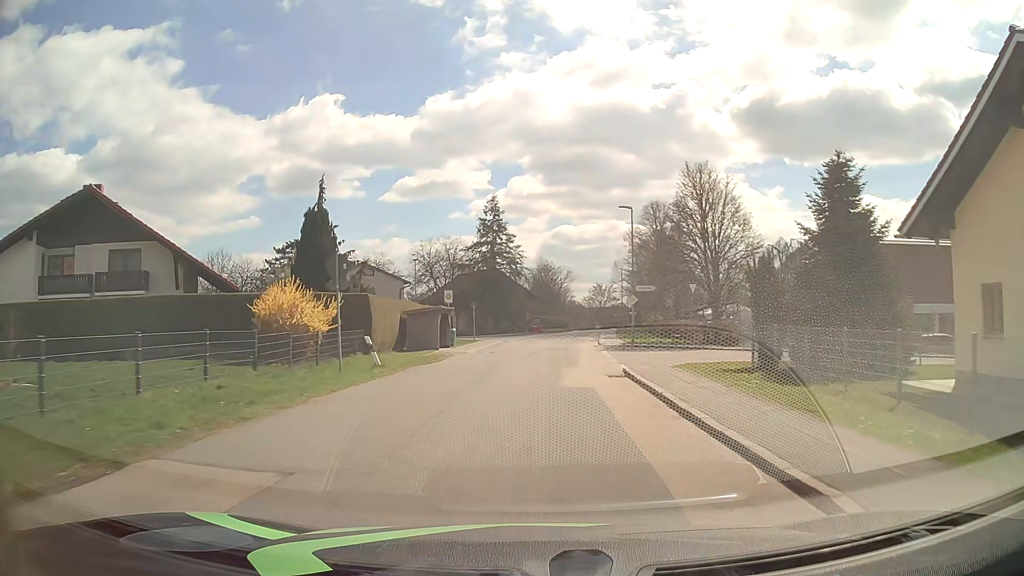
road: residential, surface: asphalt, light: Day
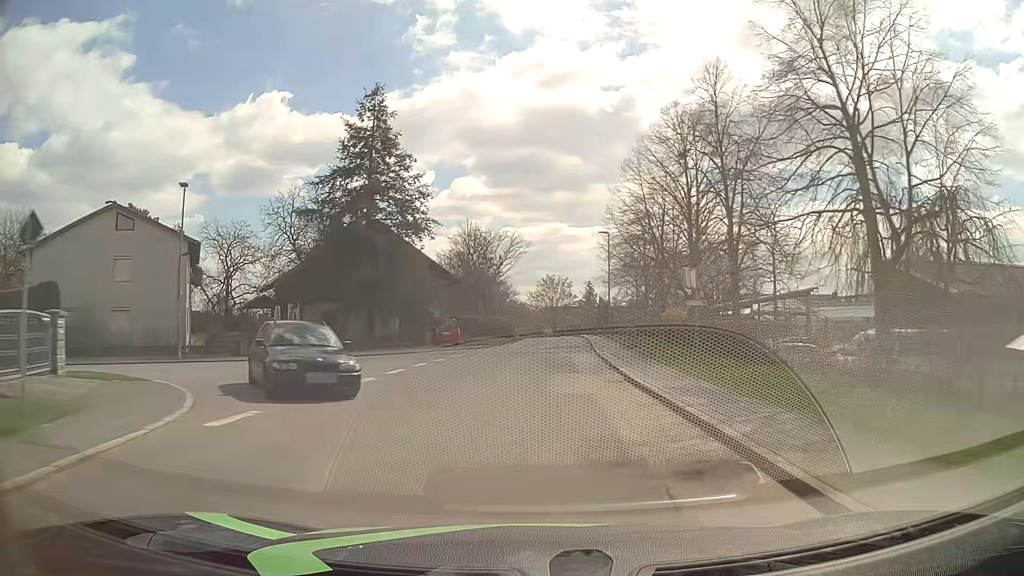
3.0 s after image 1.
(+1.5, +39.0) m; +5°
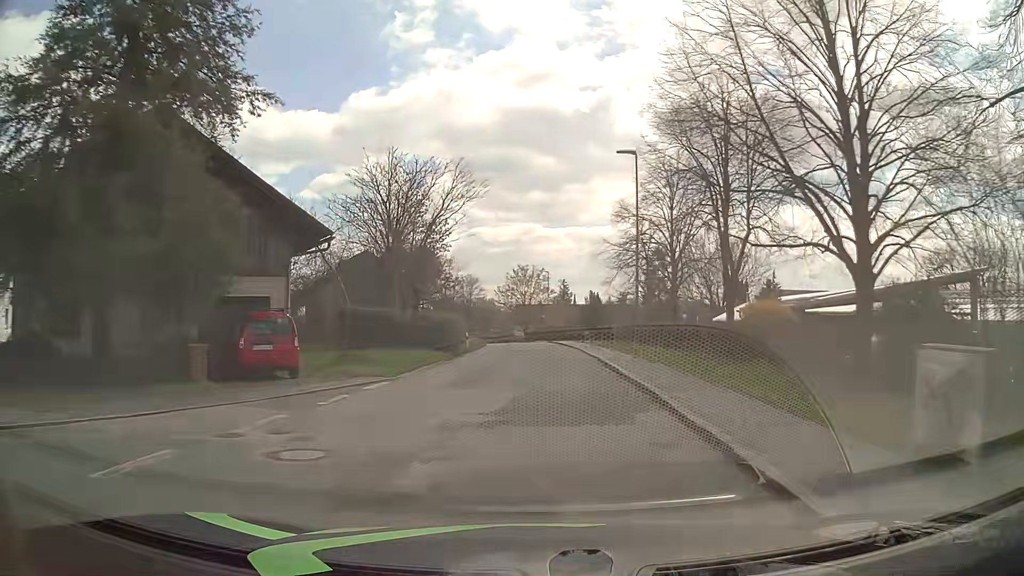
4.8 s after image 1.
(+0.5, +24.3) m; +2°
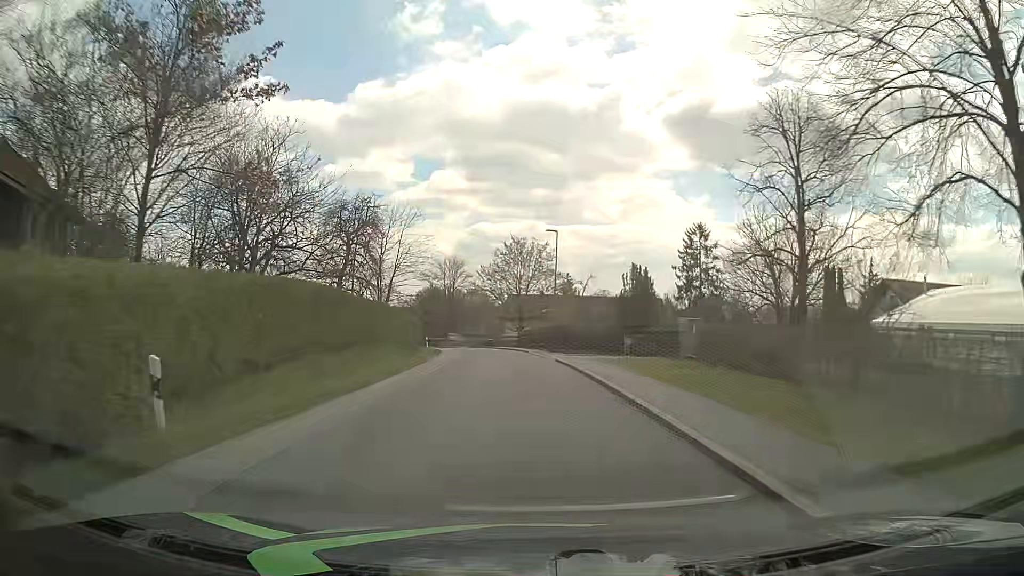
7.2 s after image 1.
(+0.5, +32.1) m; 0°
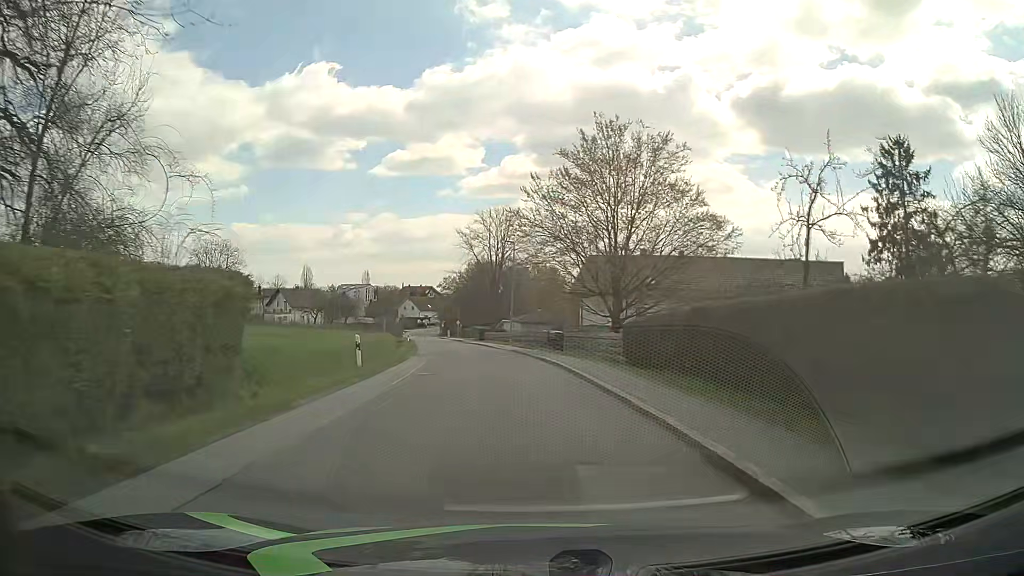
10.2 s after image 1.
(-1.8, +40.7) m; -6°
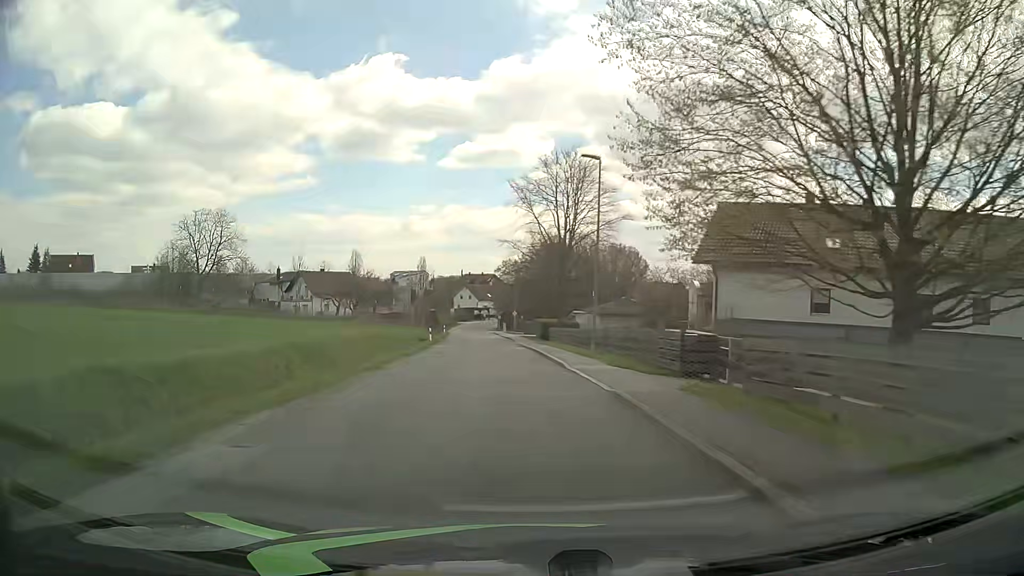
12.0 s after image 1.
(-1.3, +25.0) m; -6°
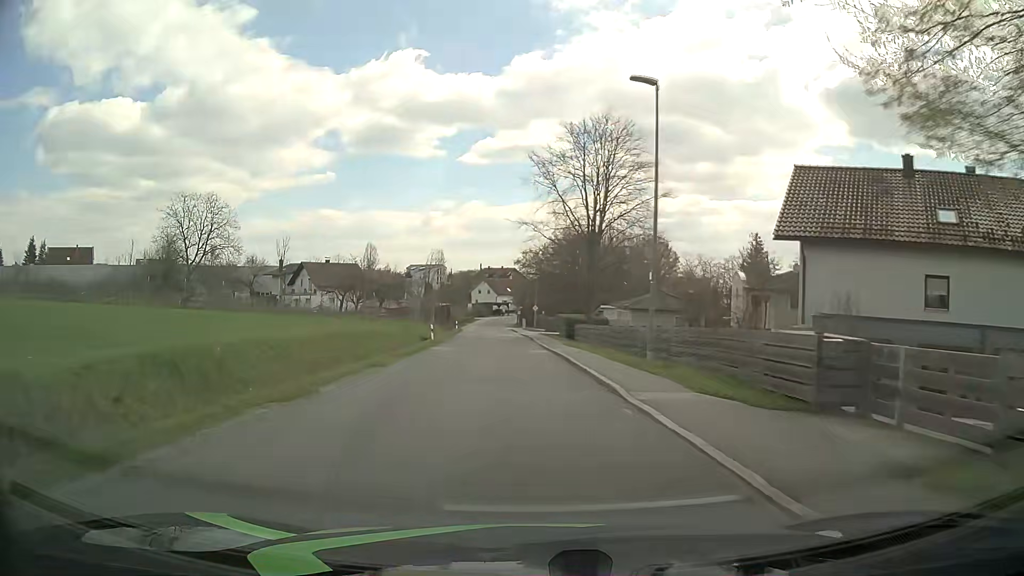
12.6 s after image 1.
(-0.1, +8.5) m; -2°
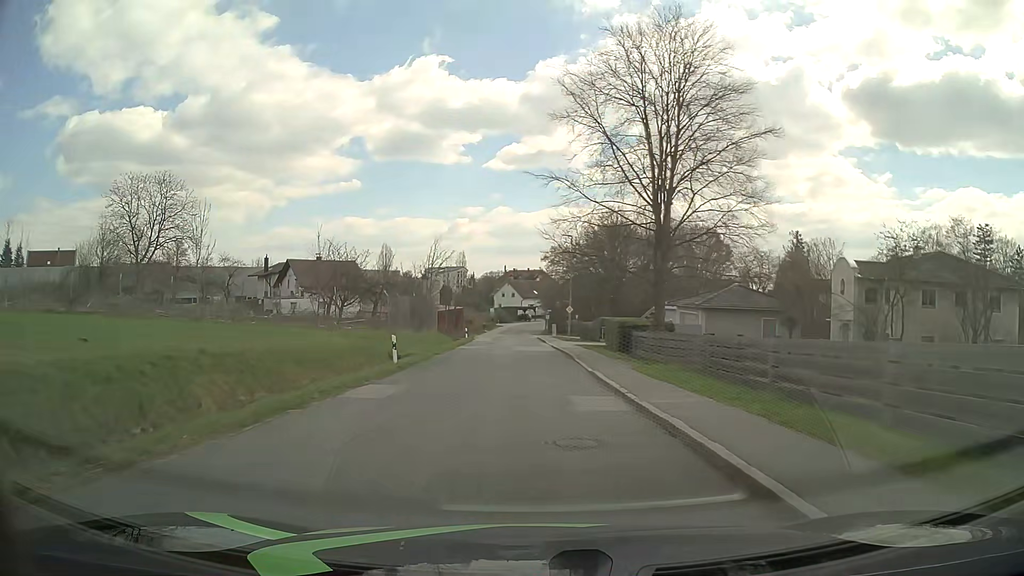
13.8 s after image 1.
(-0.4, +17.2) m; -3°
(0, +10) (0, +20) (0, +30) (0, +40) (-1, +50) (-1, +60) (-1, +70) (-1, +80) (-1, +90) (-1, +100) m
